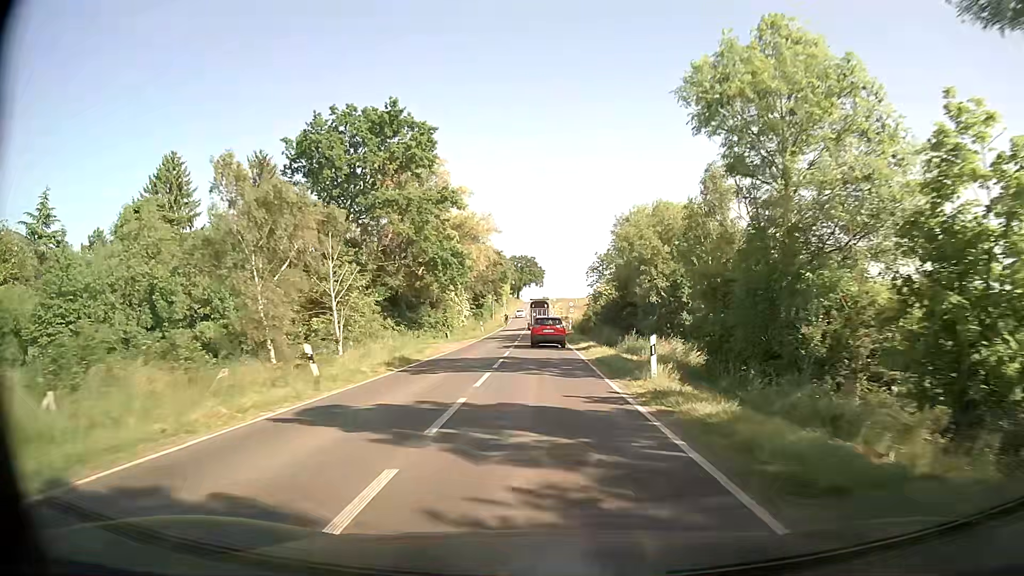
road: secondary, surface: asphalt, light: Day
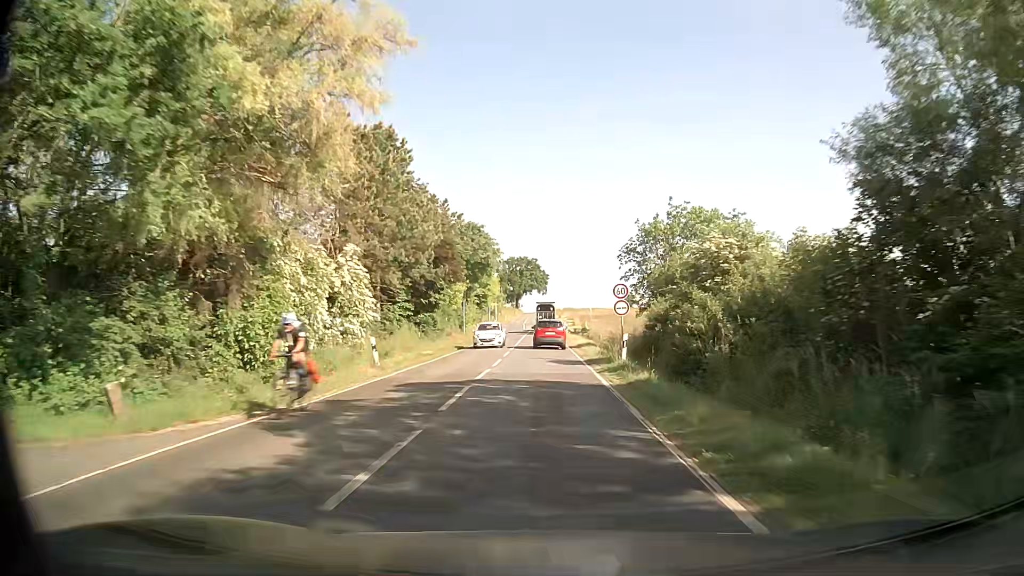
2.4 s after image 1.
(-0.1, +39.4) m; 0°
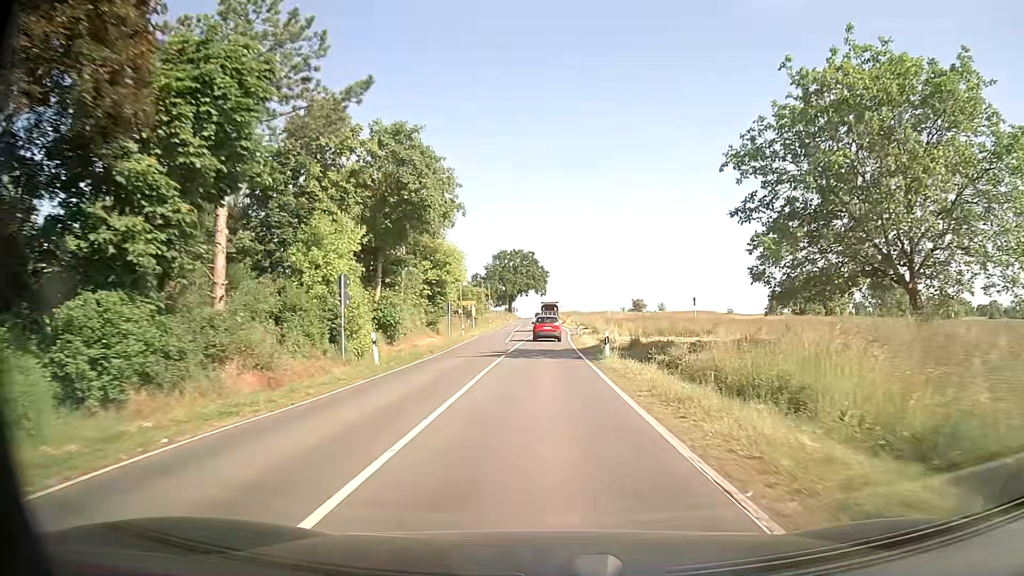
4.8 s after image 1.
(-0.1, +37.1) m; 0°
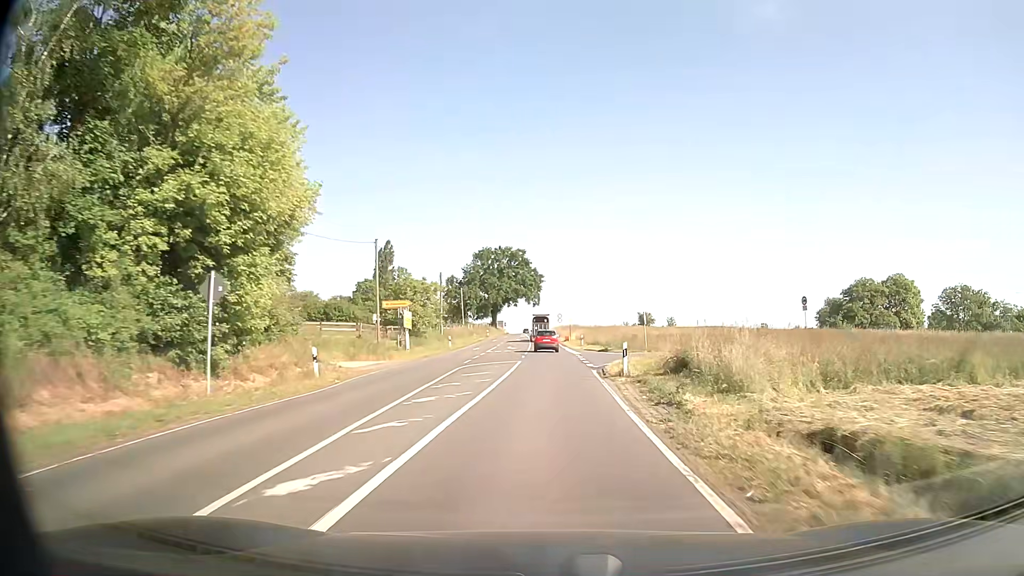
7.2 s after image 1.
(+0.3, +36.2) m; +1°
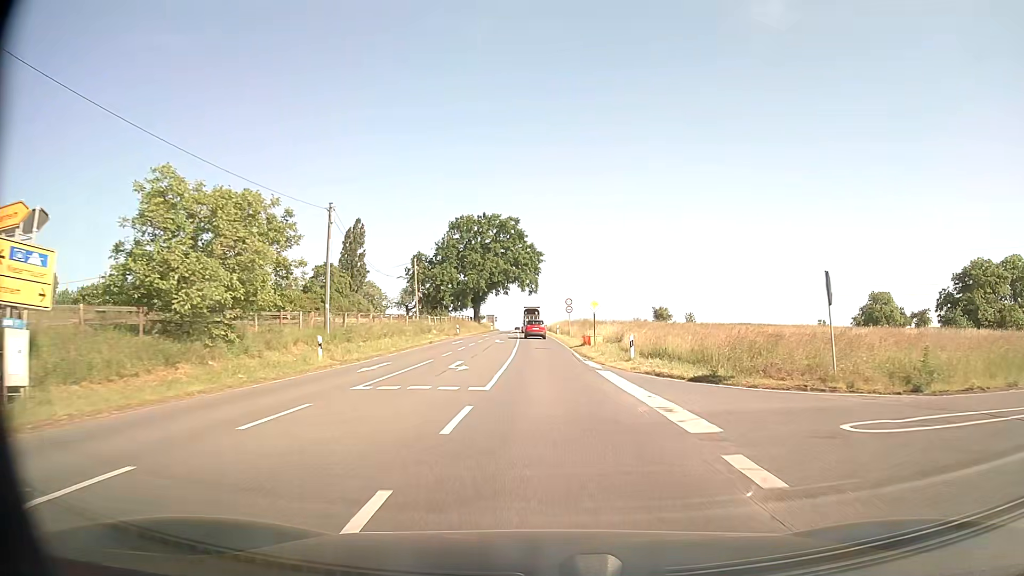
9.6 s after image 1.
(+0.1, +35.2) m; 0°
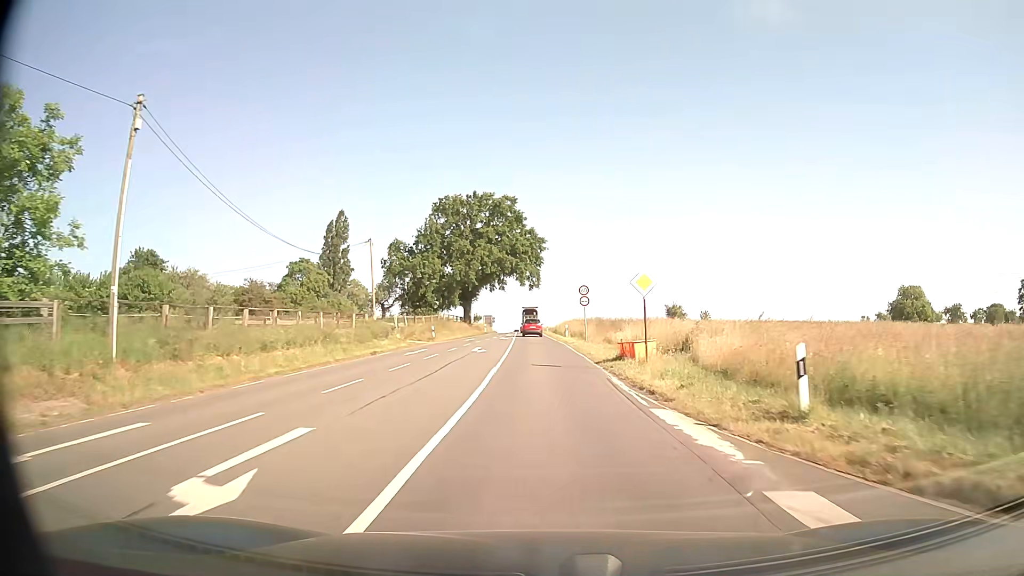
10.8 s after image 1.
(0.0, +17.3) m; 0°
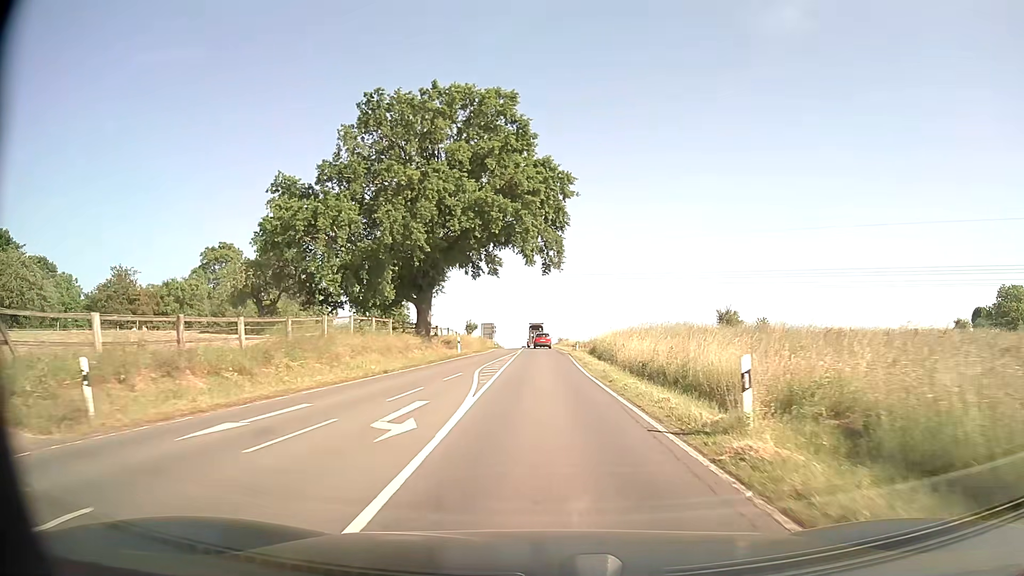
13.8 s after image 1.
(-0.9, +42.2) m; -2°
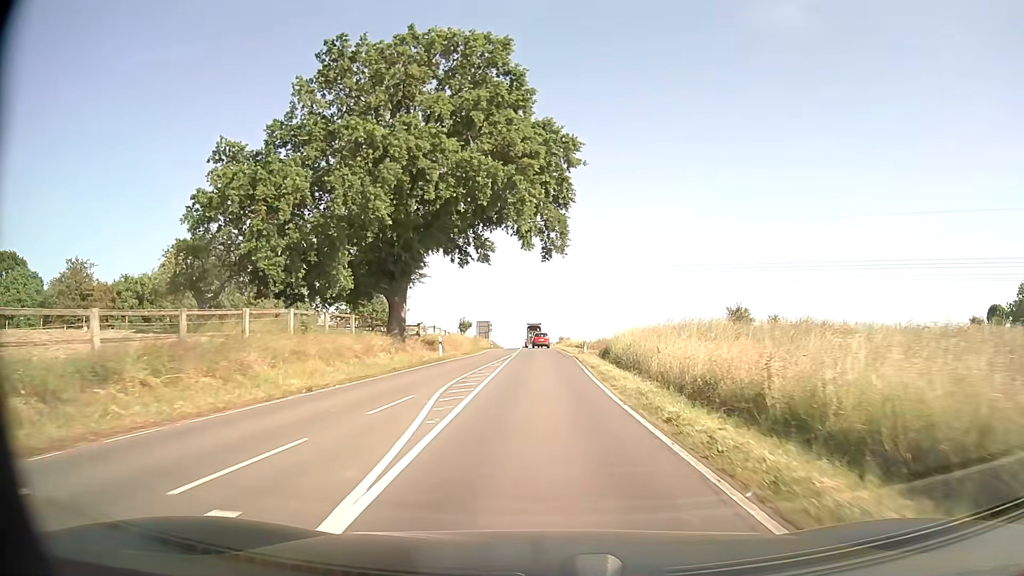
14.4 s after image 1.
(0.0, +8.5) m; 0°
(0, +10) (0, +20) (0, +30) (0, +40) (0, +50) (-1, +60) (-1, +70) (-1, +80) (-1, +90) (-2, +100) m
